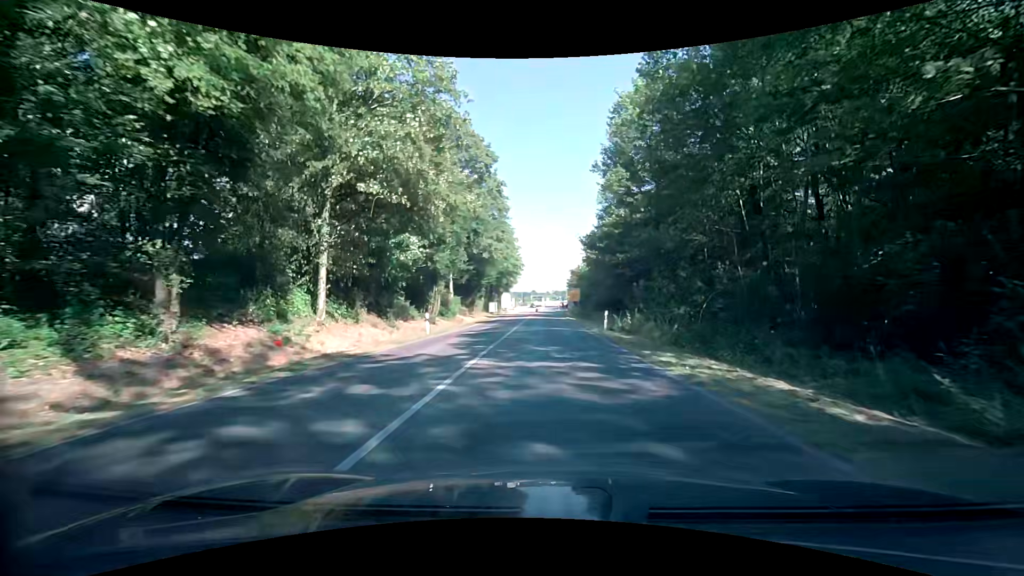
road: tertiary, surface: asphalt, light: Day
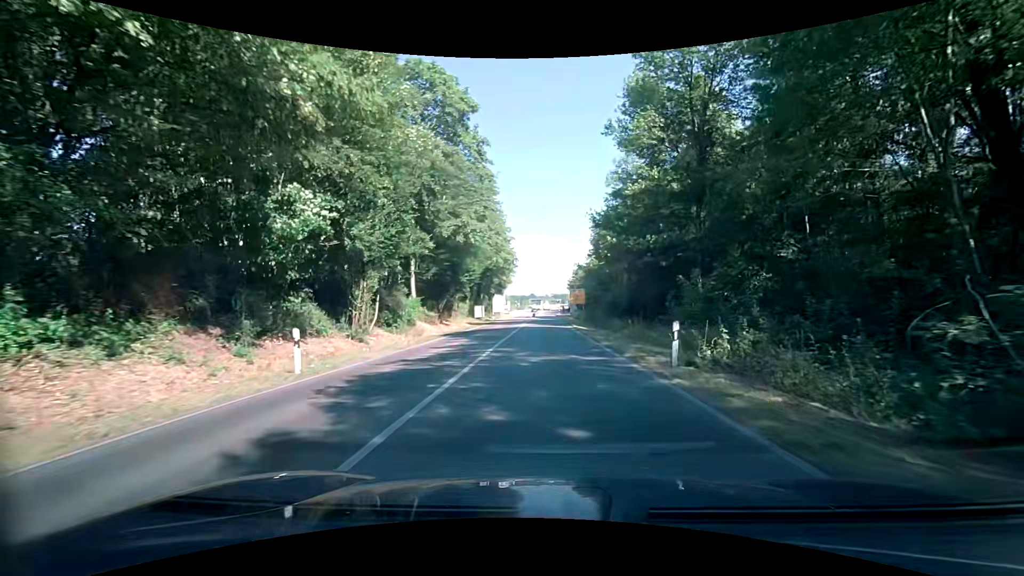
(0.0, +13.7) m; +1°
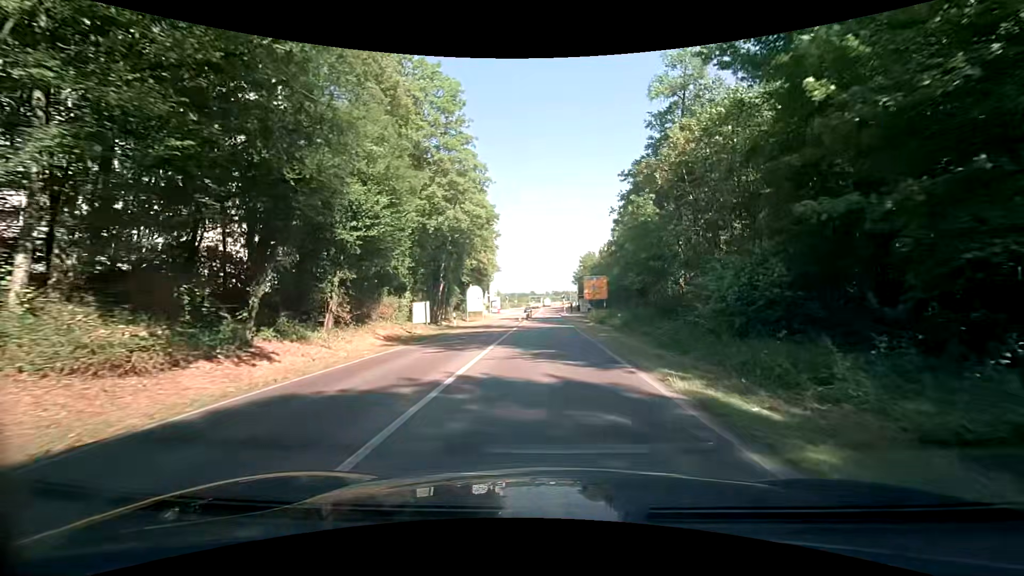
(-0.4, +27.2) m; -1°
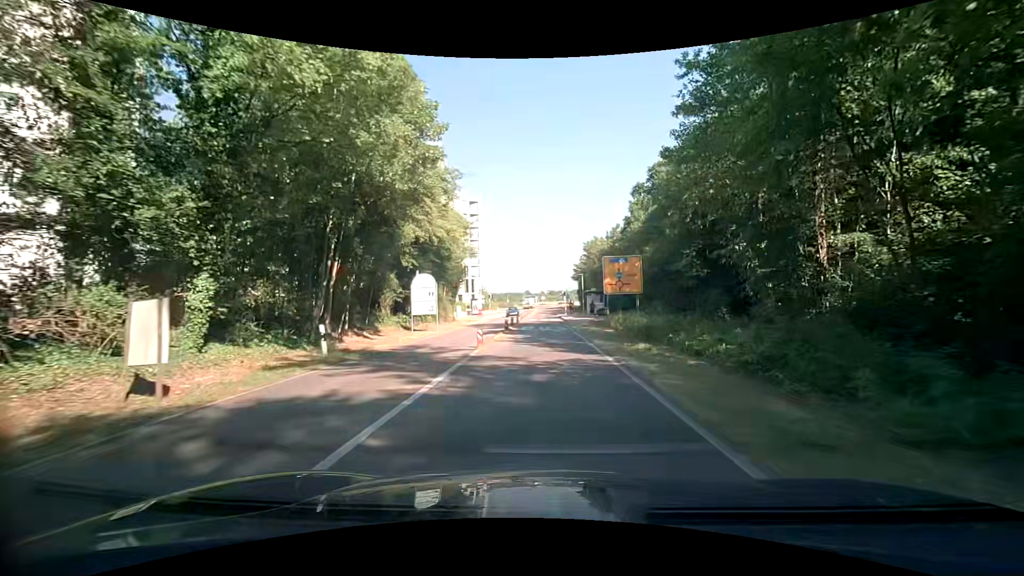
(0.0, +20.4) m; +1°
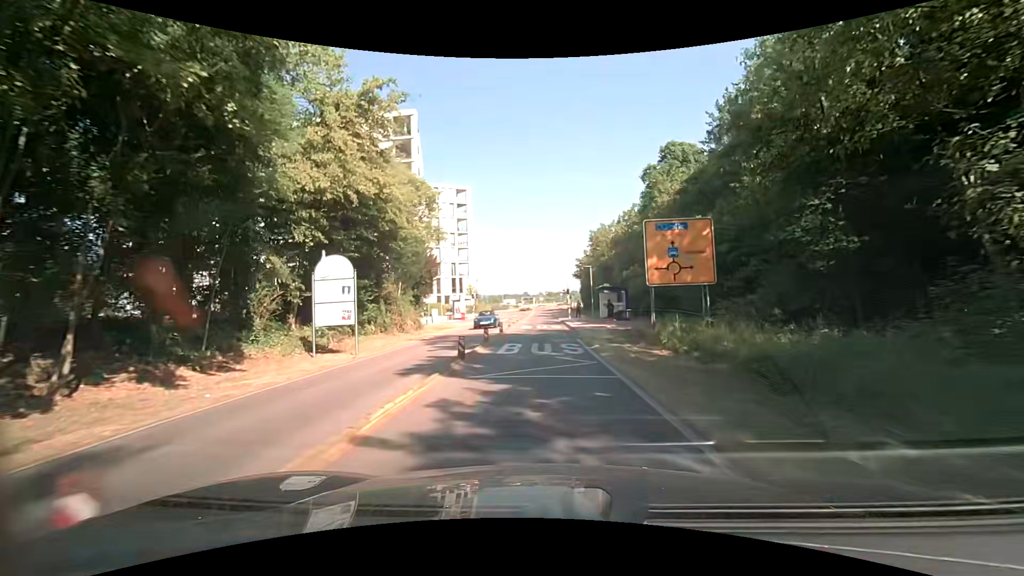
(0.0, +13.5) m; +1°
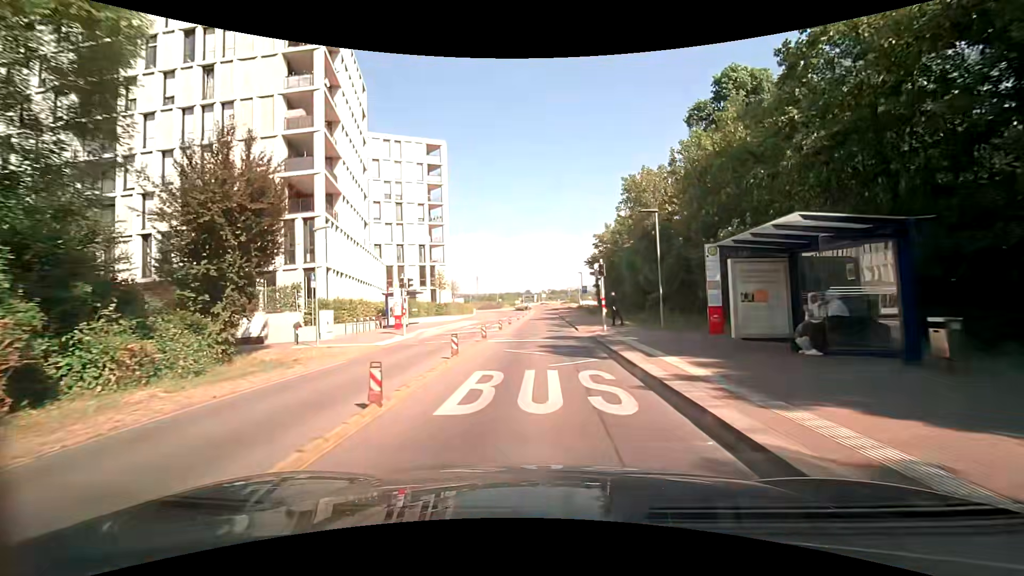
(-0.5, +26.5) m; -2°
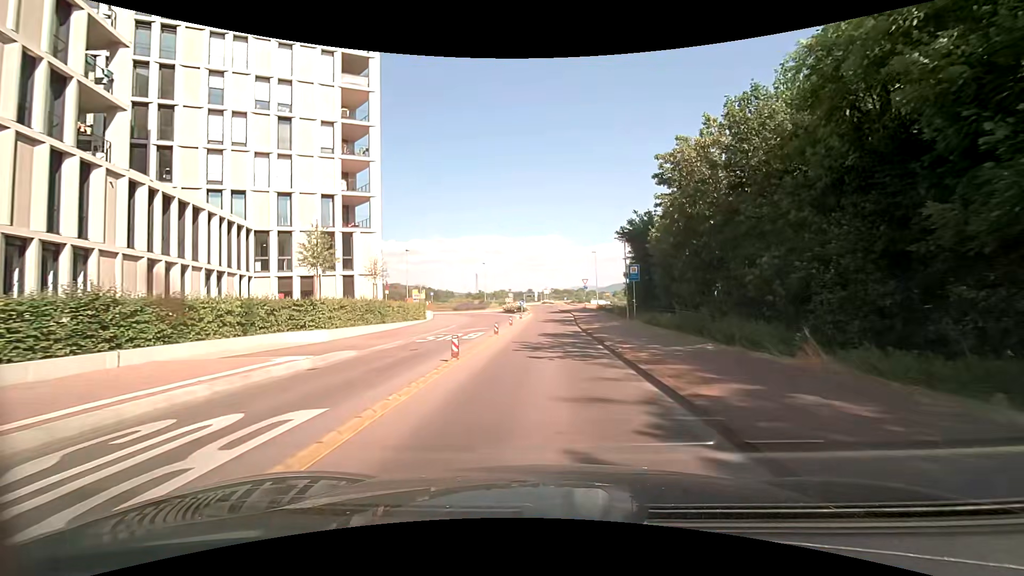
(+0.2, +31.1) m; +1°
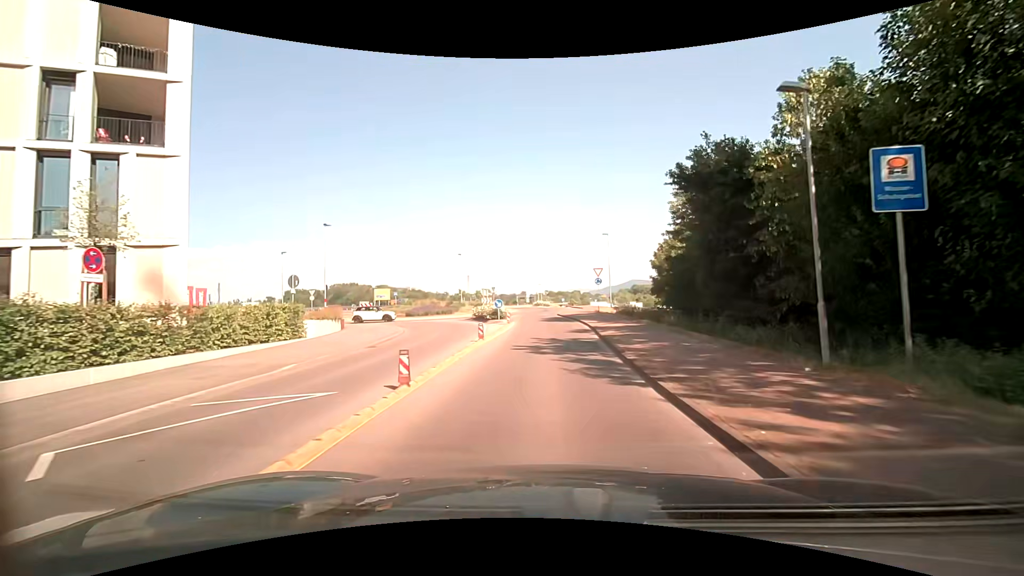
(-0.1, +21.2) m; 0°
(0, +10) (0, +20) (0, +30) (-1, +40) (0, +50) (0, +60) (-5, +68) (-15, +72) (-23, +77) (-31, +84) m
